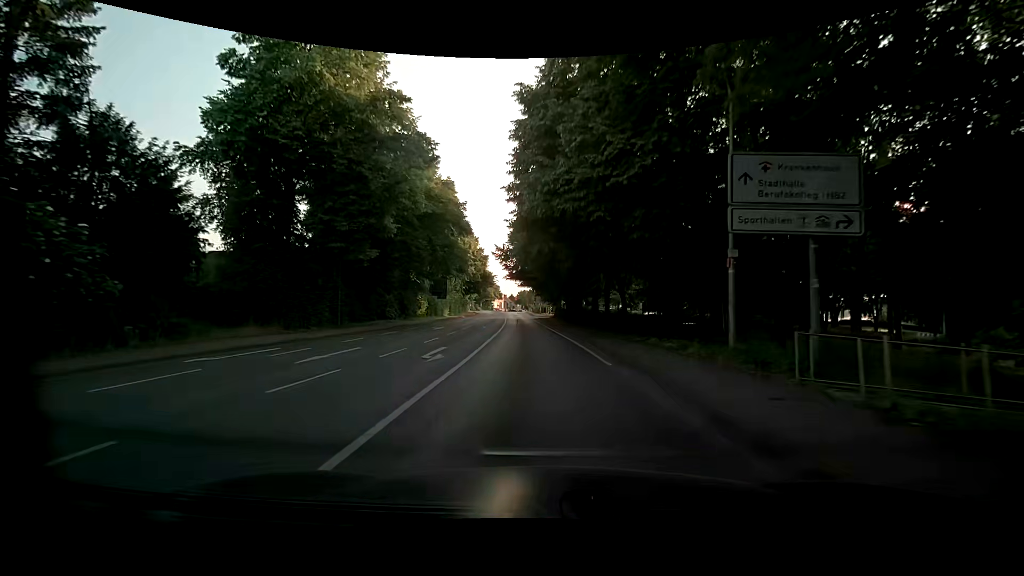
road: primary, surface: asphalt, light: Day
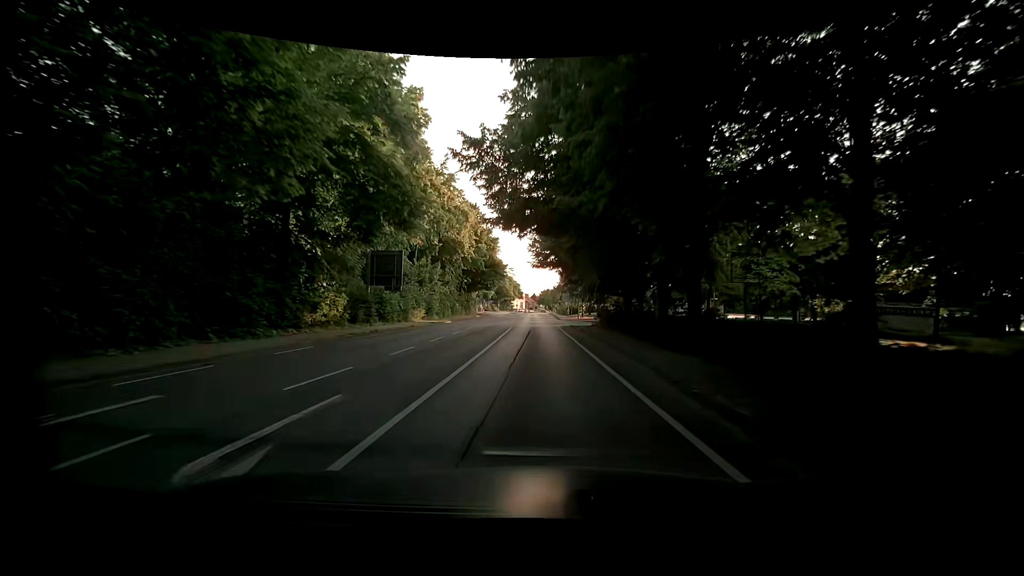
(-1.4, +30.2) m; -3°
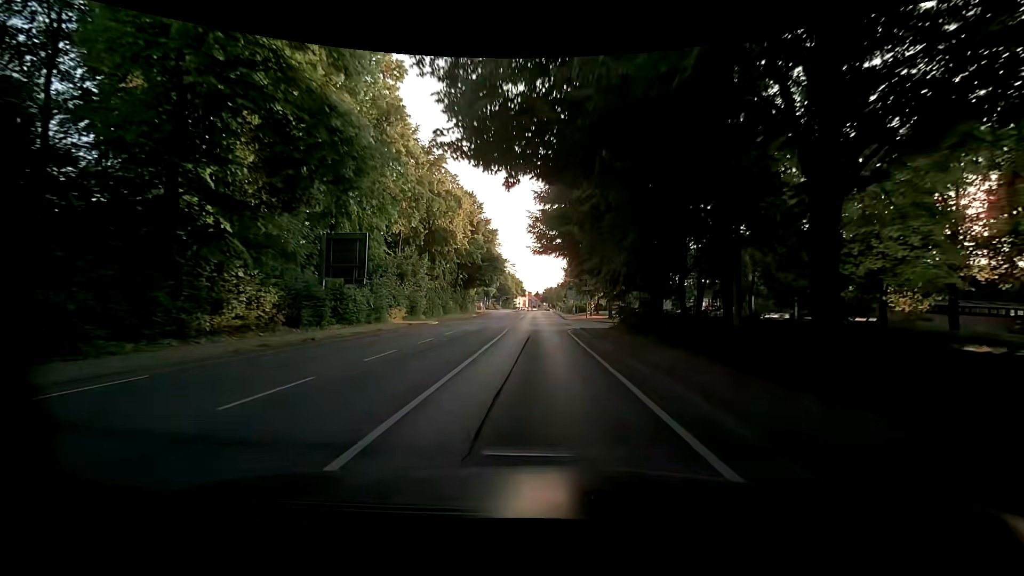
(-0.1, +7.9) m; -1°
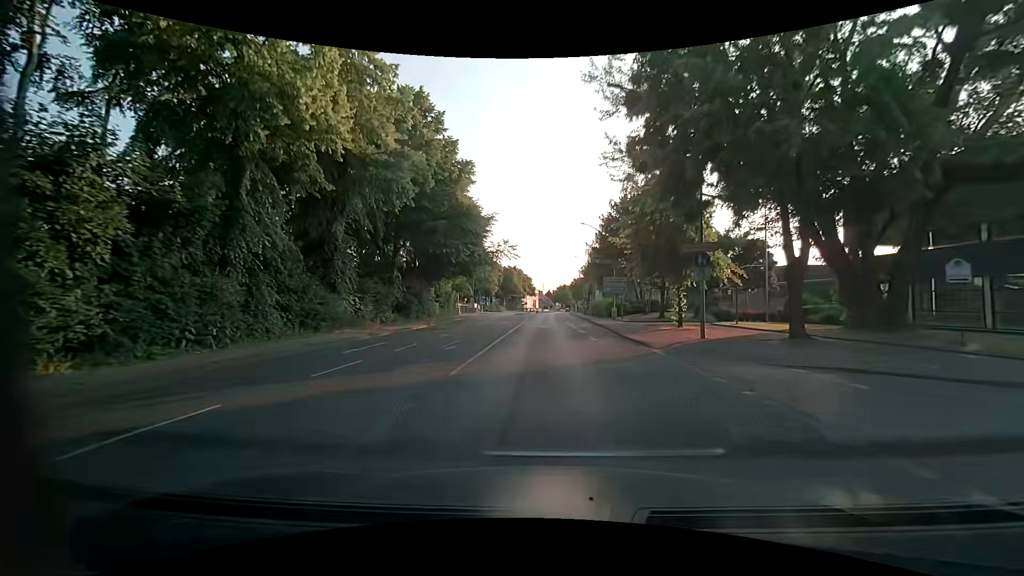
(-0.4, +38.2) m; -1°
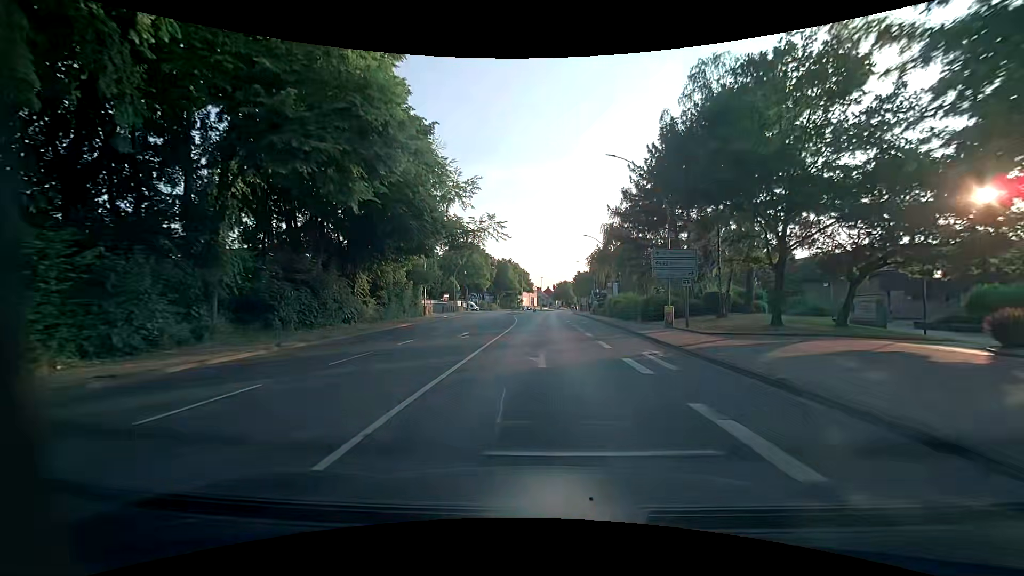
(-0.2, +22.3) m; 0°
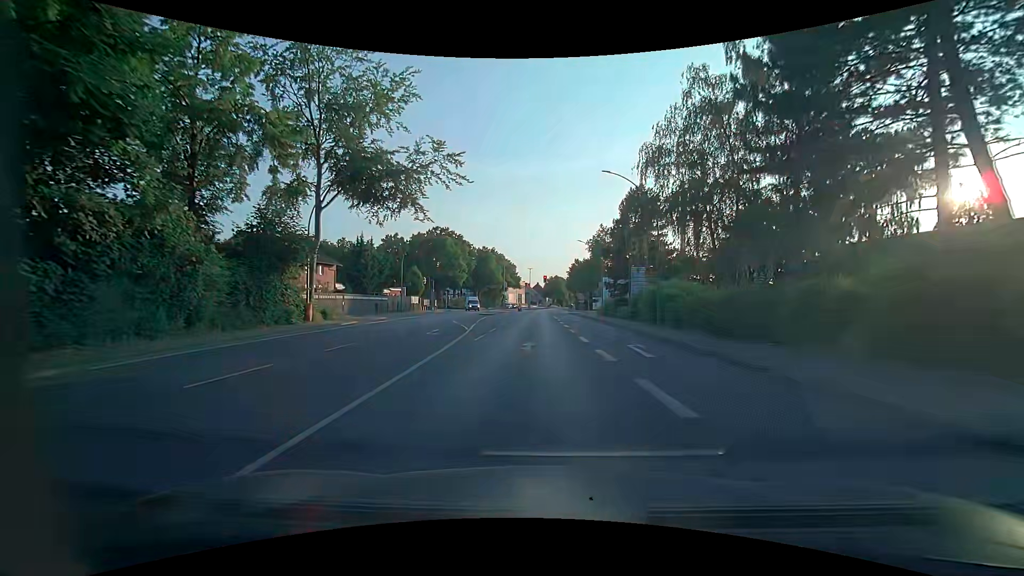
(+0.1, +27.6) m; +1°
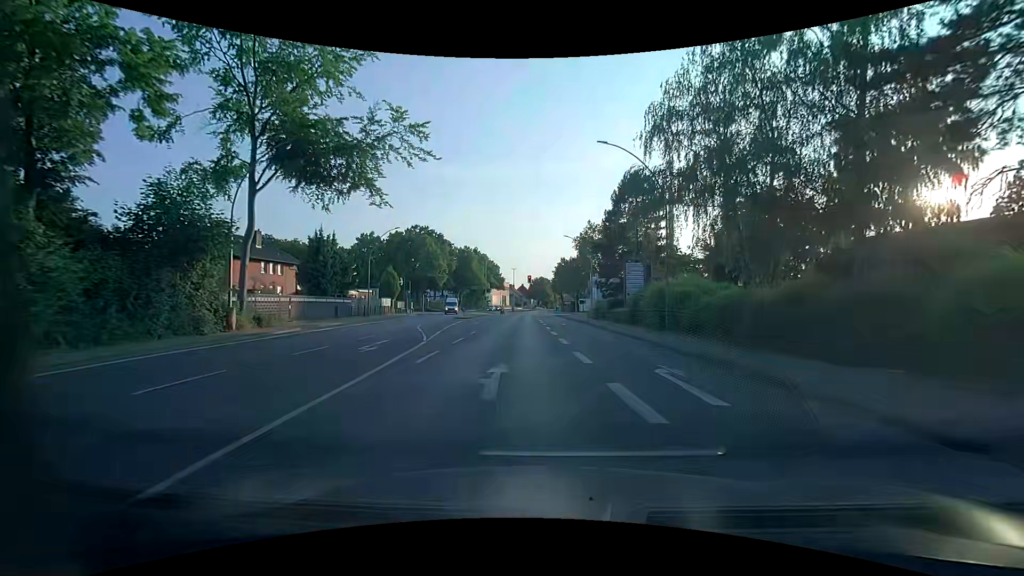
(+0.1, +6.2) m; +2°
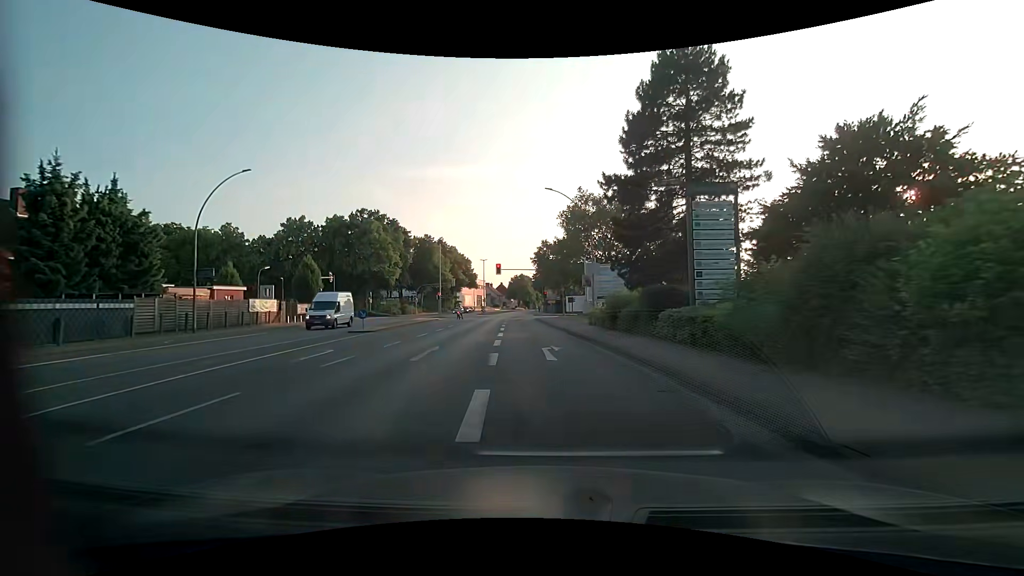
(+0.9, +24.6) m; +2°
